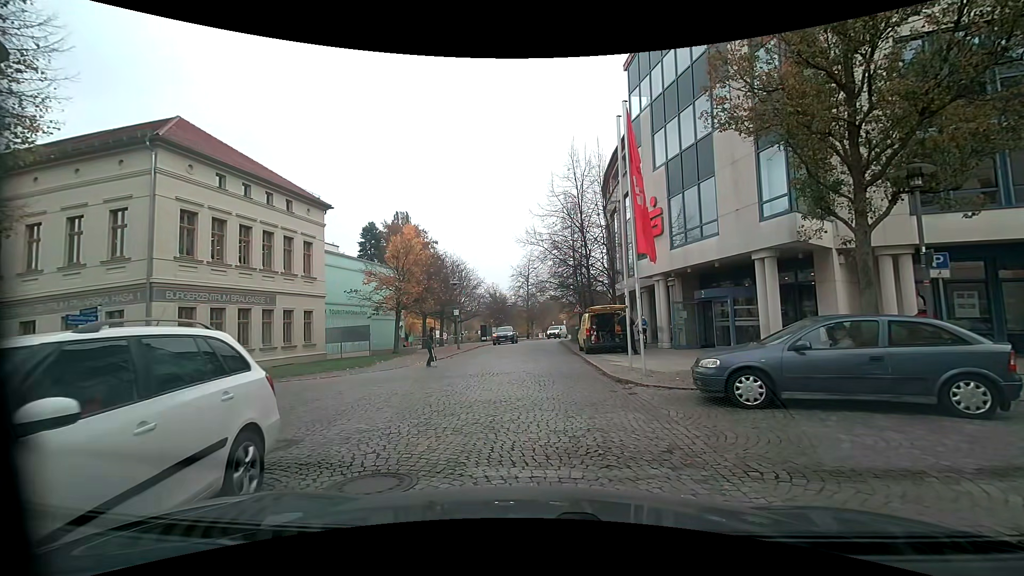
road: residential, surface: sett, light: Day
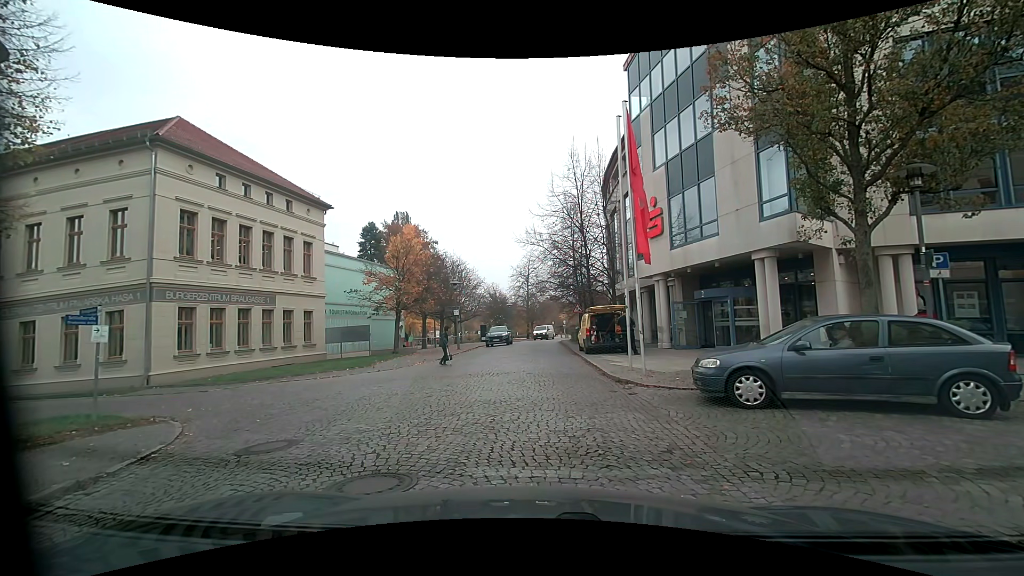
(0.0, 0.0) m; 0°
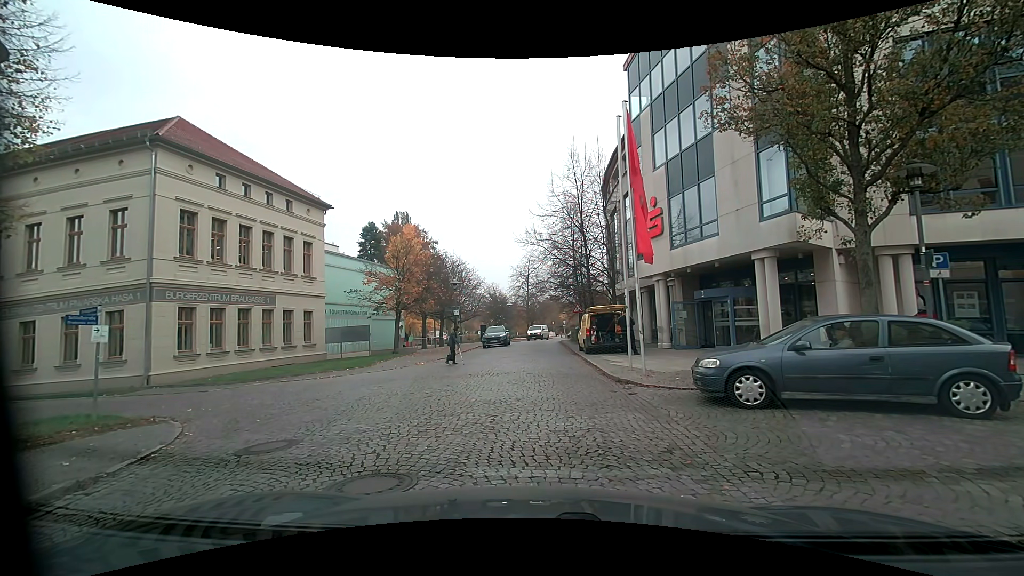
(0.0, 0.0) m; 0°
